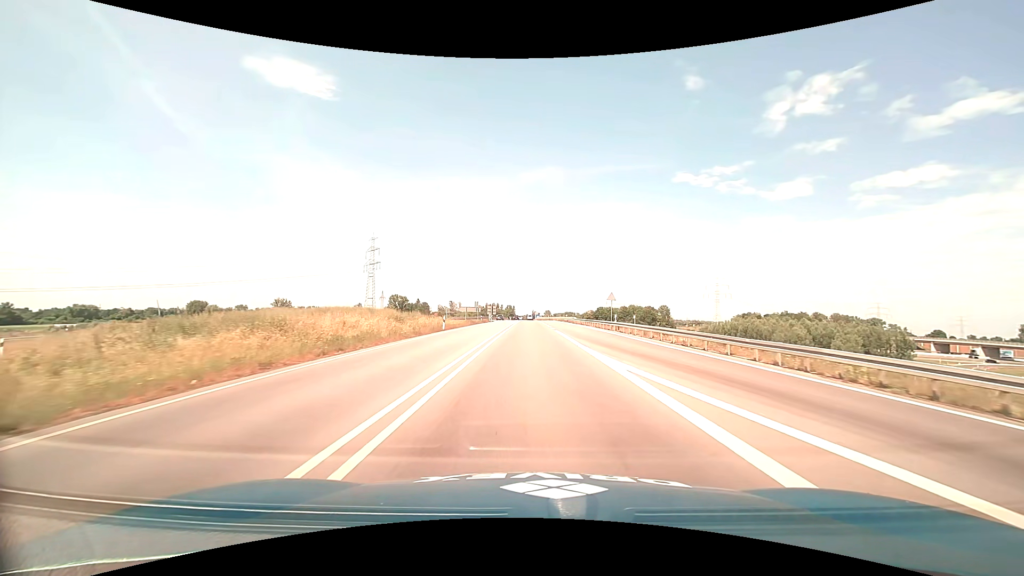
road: trunk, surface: asphalt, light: Day
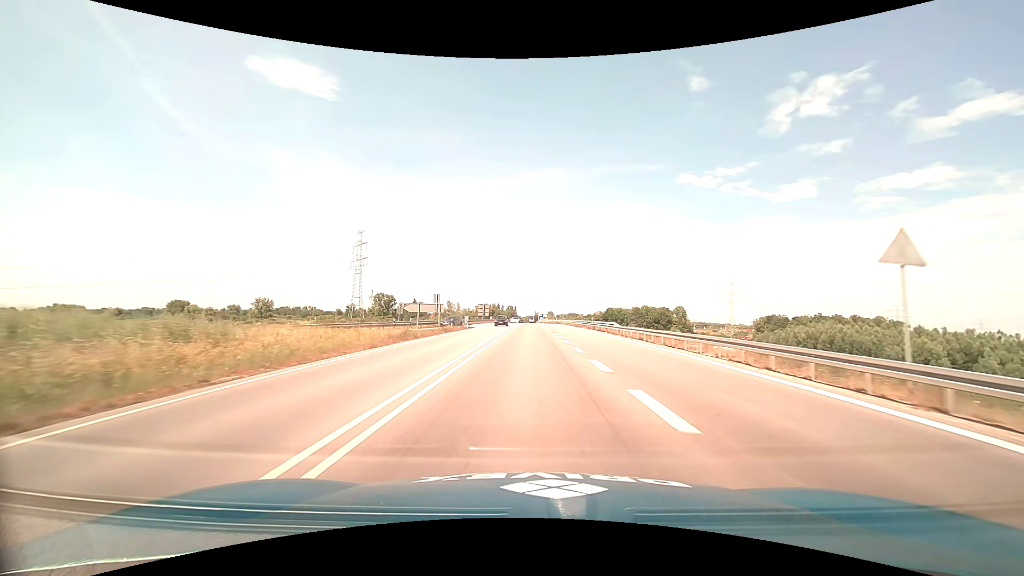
(0.0, +35.3) m; 0°
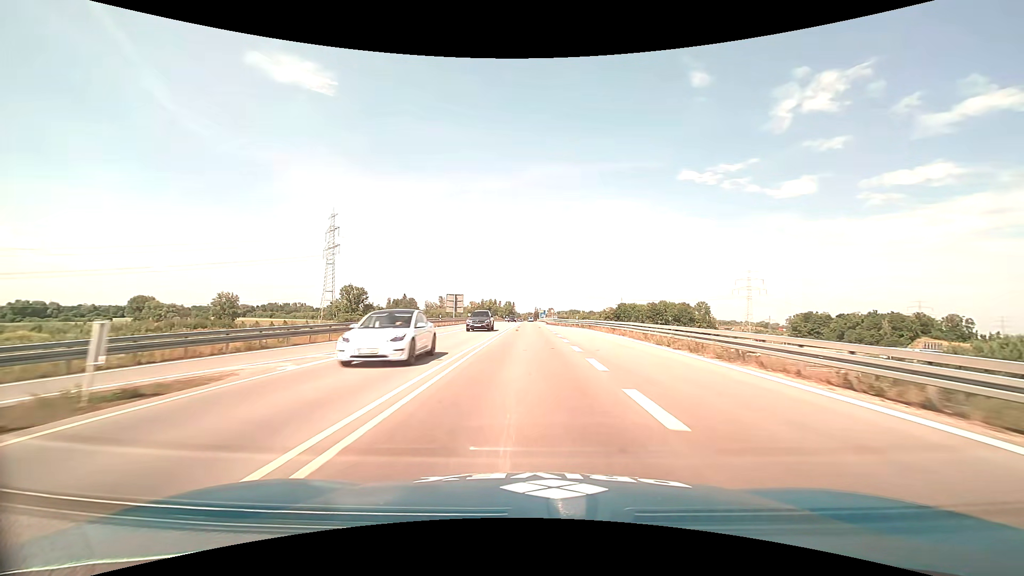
(0.0, +48.1) m; 0°
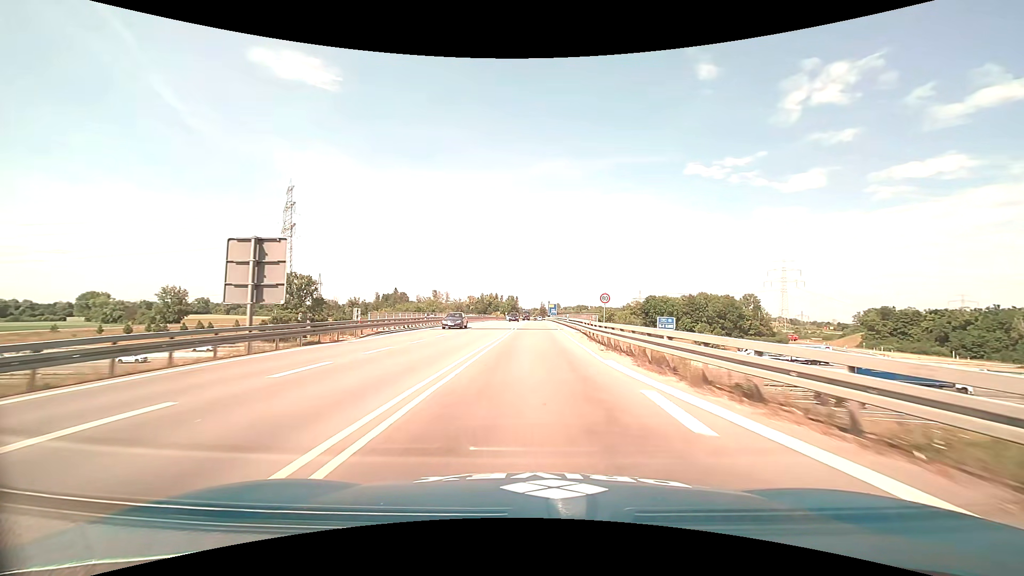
(-0.1, +60.3) m; 0°
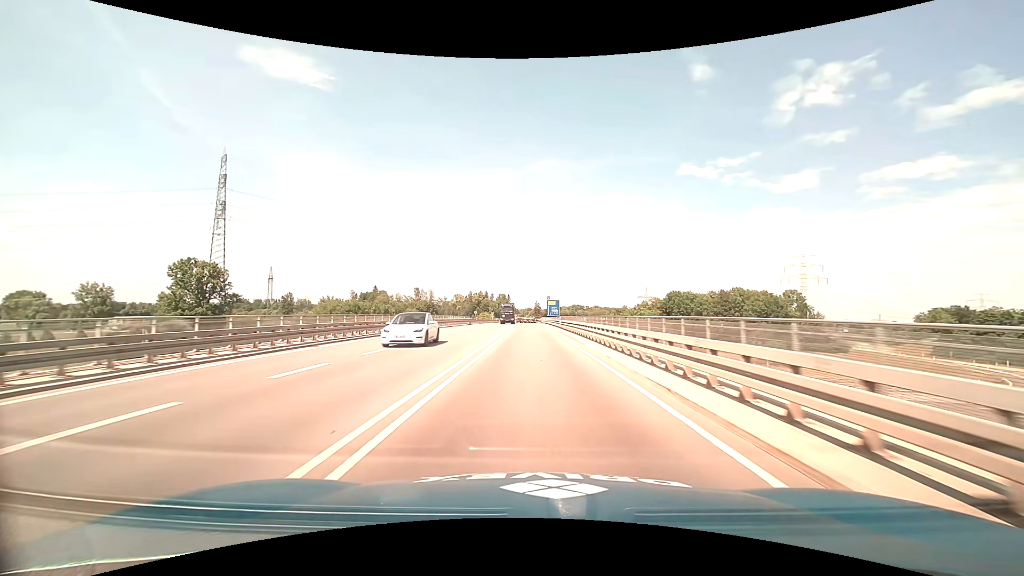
(+0.2, +47.7) m; +1°
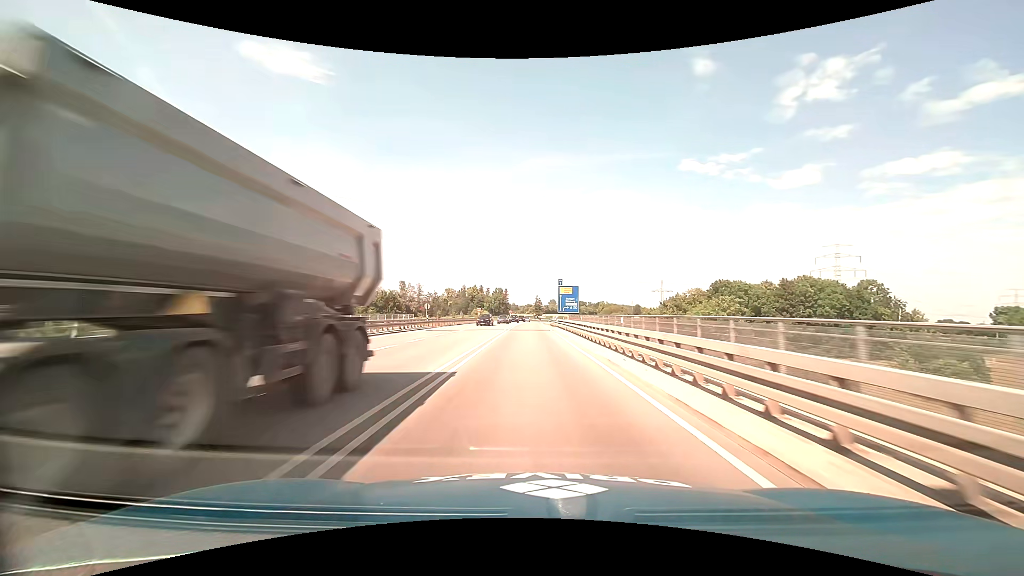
(0.0, +46.6) m; 0°
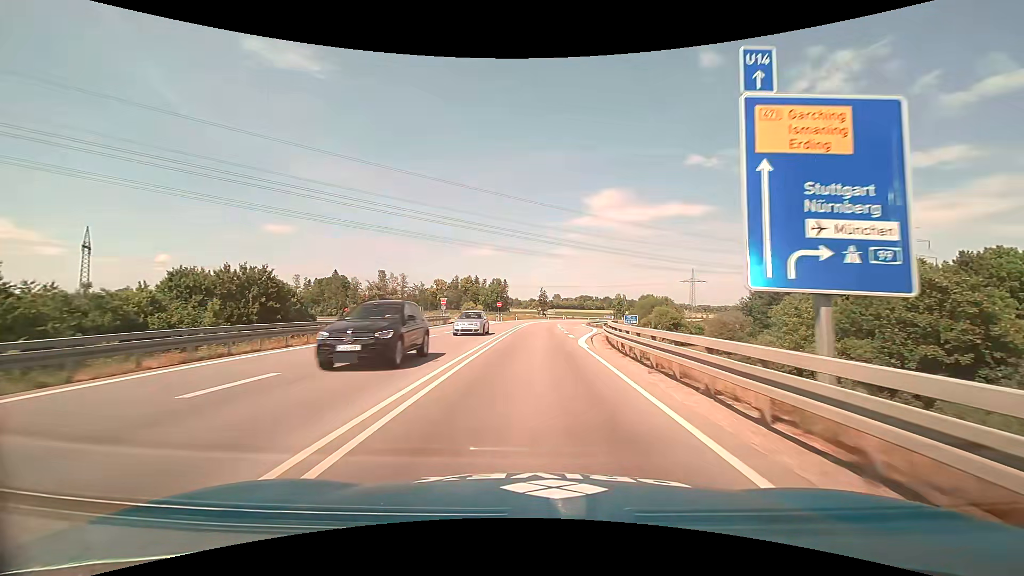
(-0.5, +58.2) m; -1°
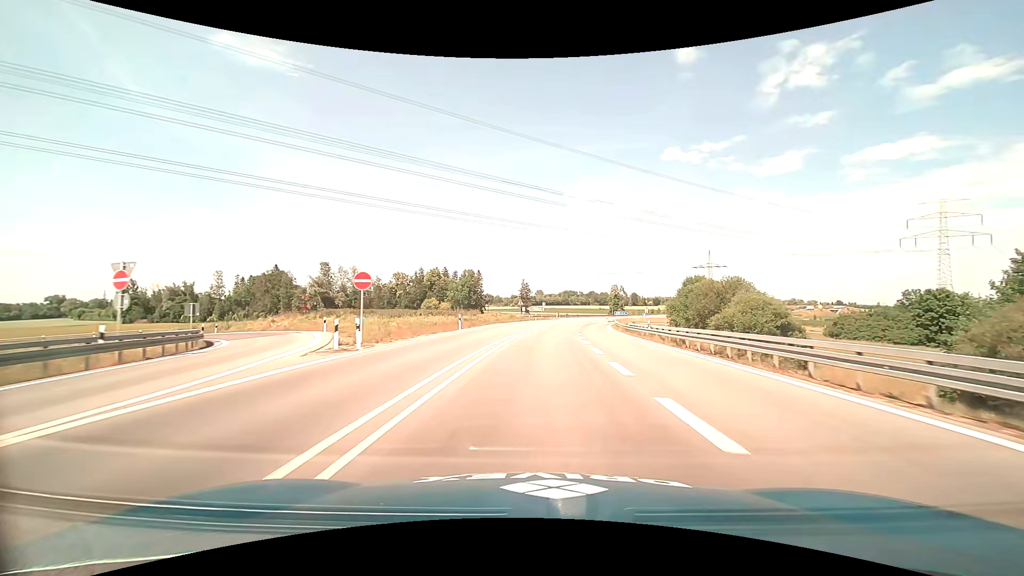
(+1.1, +57.6) m; +2°
(0, +10) (0, +20) (+1, +30) (+1, +40) (+2, +50) (+3, +60) (+4, +70) (+5, +80) (+7, +90) (+9, +99) m
